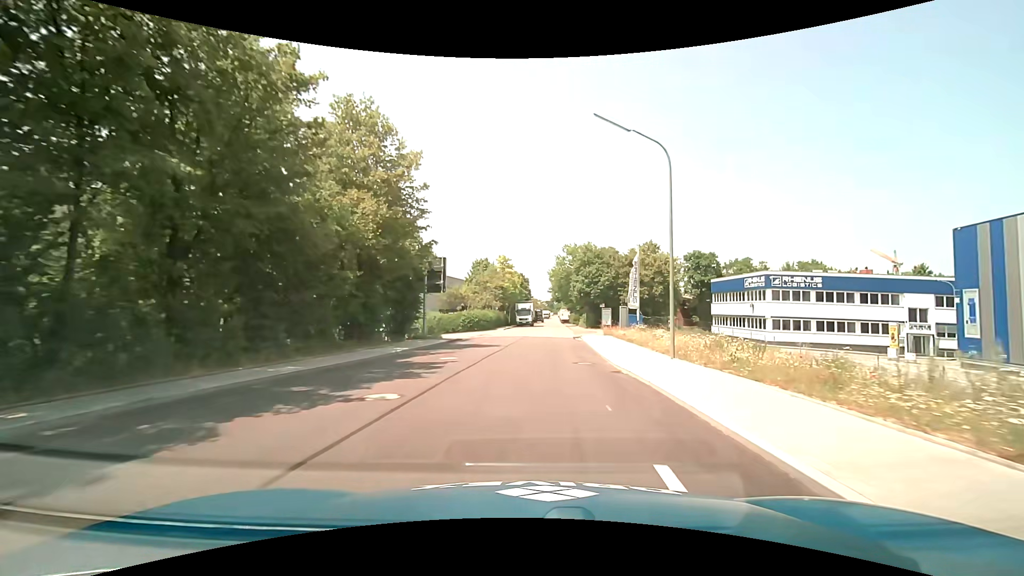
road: tertiary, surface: asphalt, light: Day
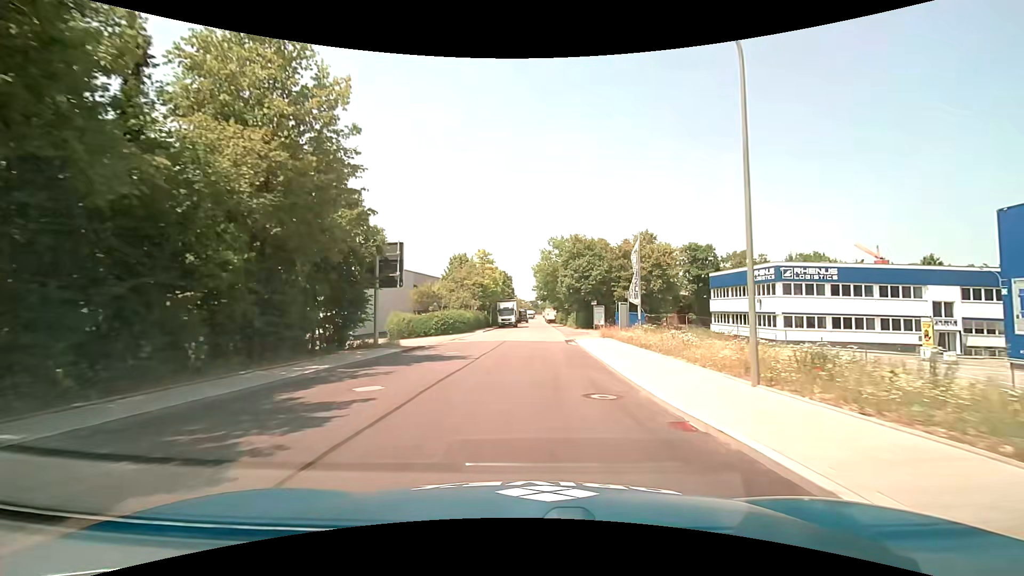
(+0.1, +6.8) m; +2°
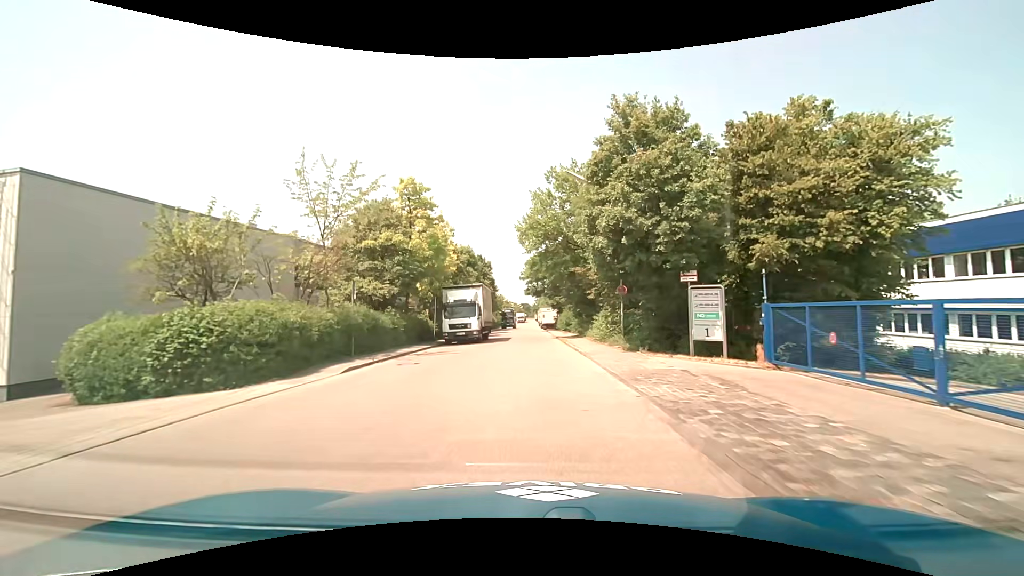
(+0.8, +34.3) m; +1°
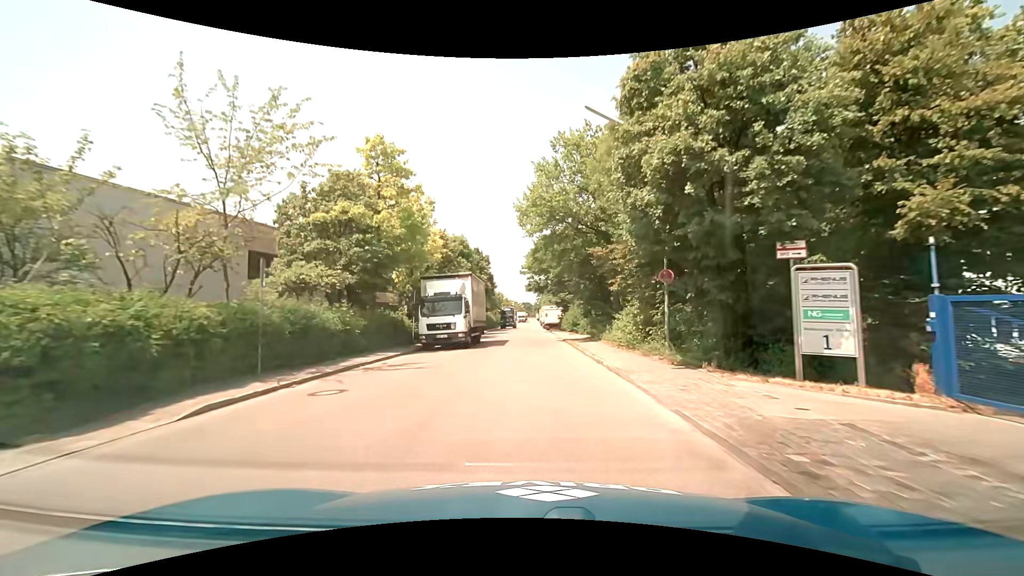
(0.0, +6.8) m; 0°
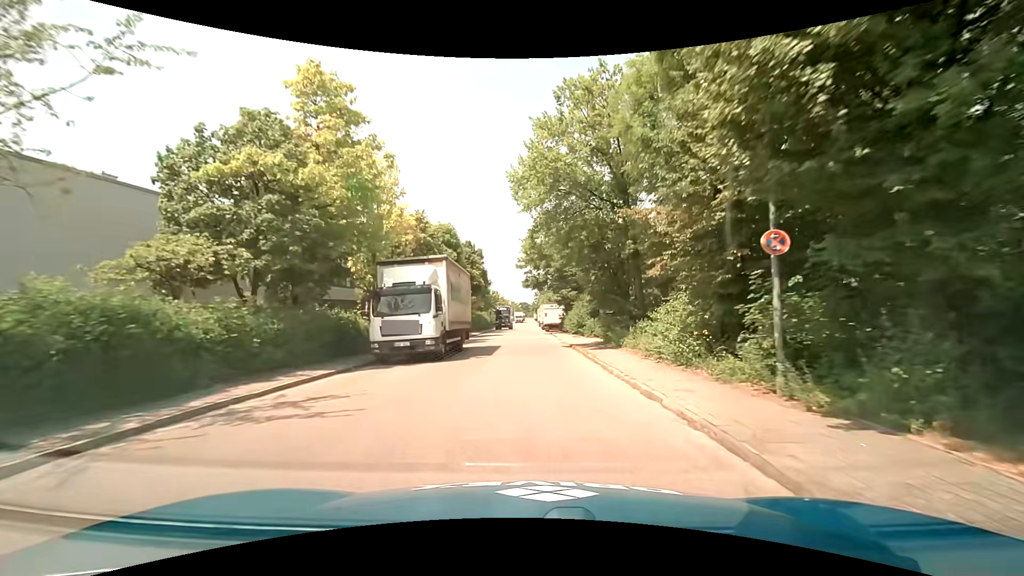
(0.0, +6.8) m; 0°
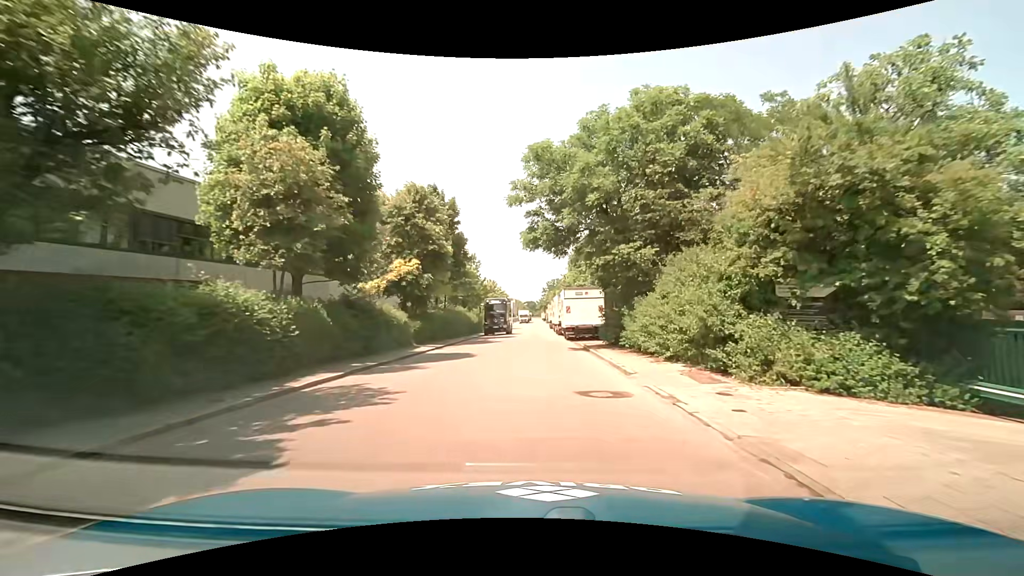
(0.0, +27.5) m; -2°
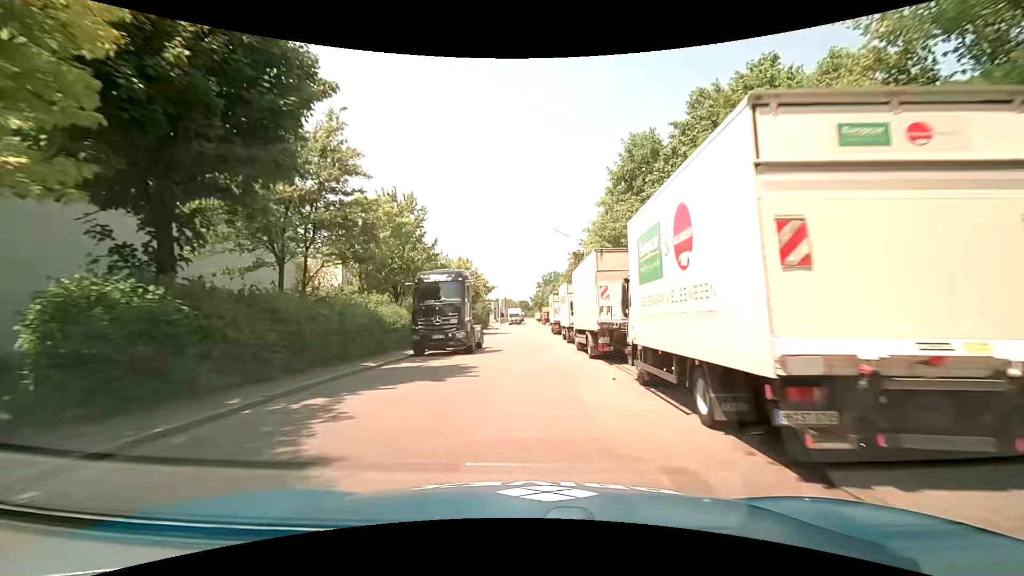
(+0.7, +27.7) m; +2°
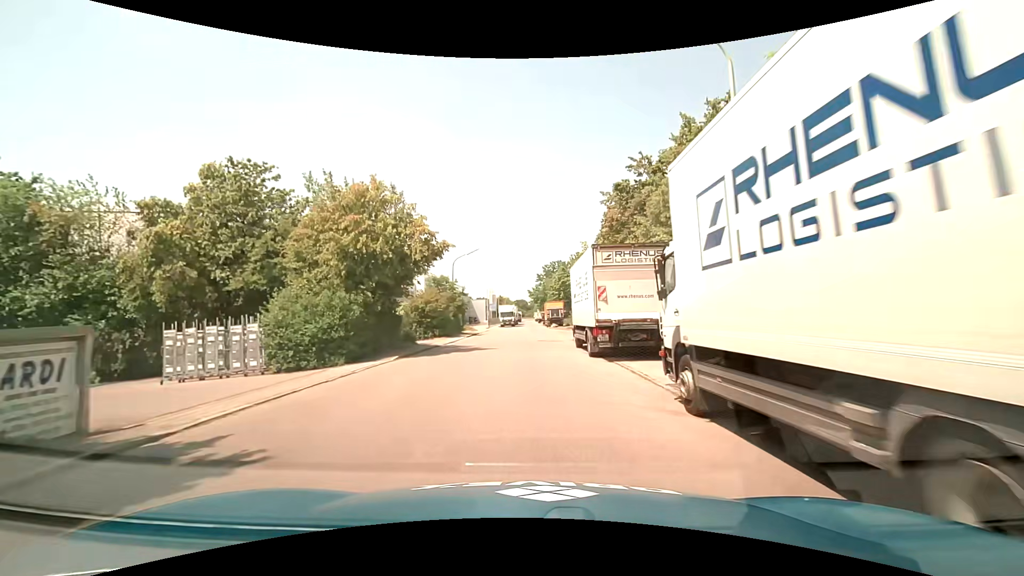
(+0.3, +27.6) m; +1°
(0, +10) (0, +20) (0, +30) (0, +40) (0, +50) (0, +60) (0, +70) (0, +80) (0, +90) (0, +100) m
